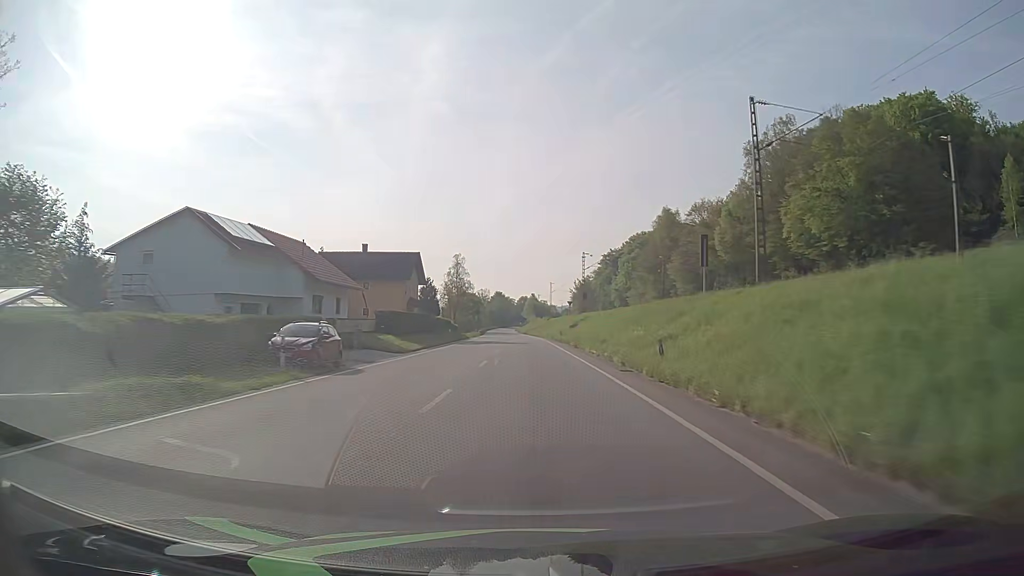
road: primary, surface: asphalt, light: Day
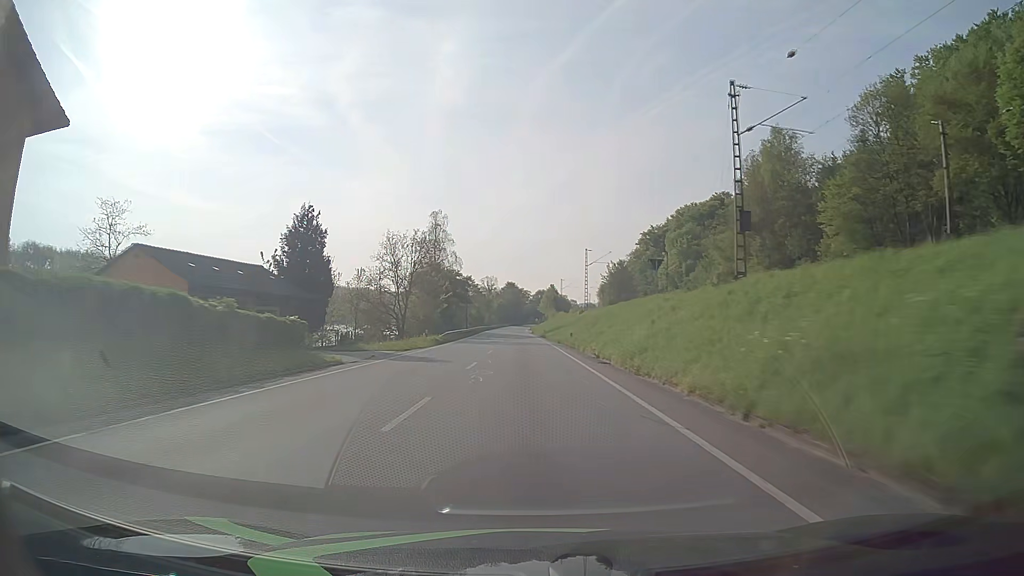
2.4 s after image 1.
(-0.7, +63.4) m; -1°
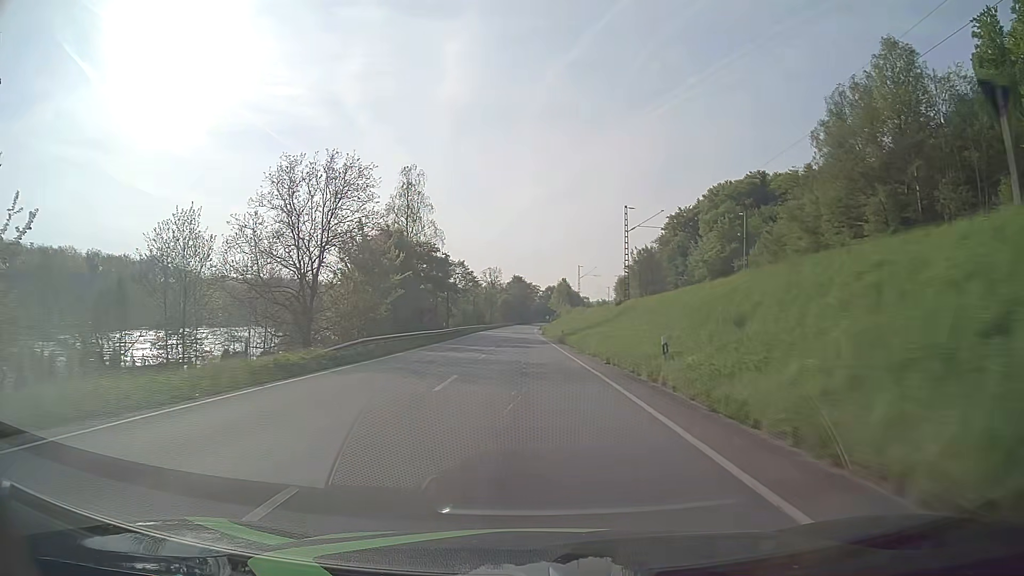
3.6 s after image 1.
(-0.3, +31.7) m; -1°
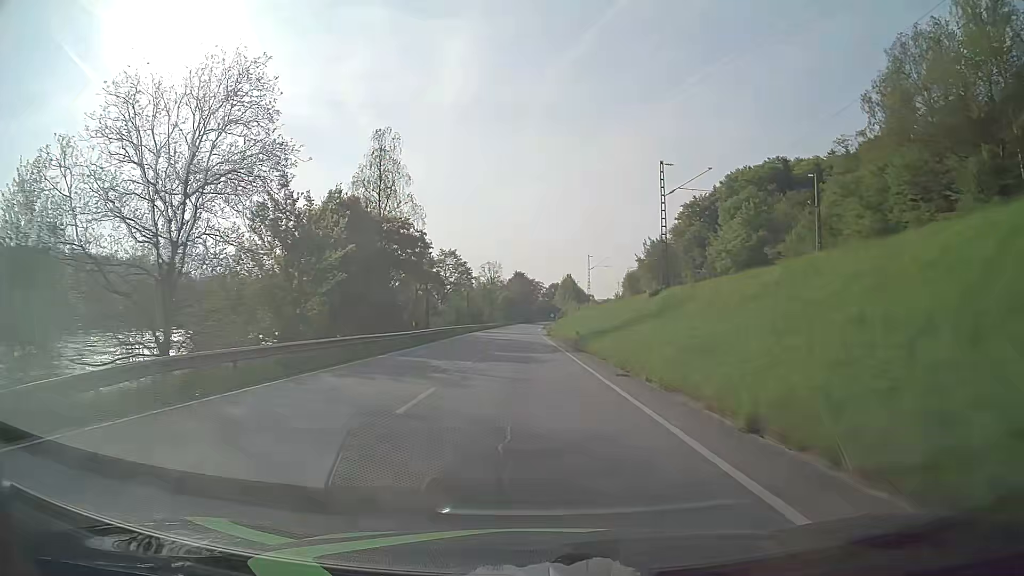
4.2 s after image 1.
(0.0, +15.9) m; 0°
(0, +10) (0, +20) (0, +30) (0, +40) (0, +50) (-1, +60) (-1, +70) (-1, +80) (-1, +90) (-1, +100) m
